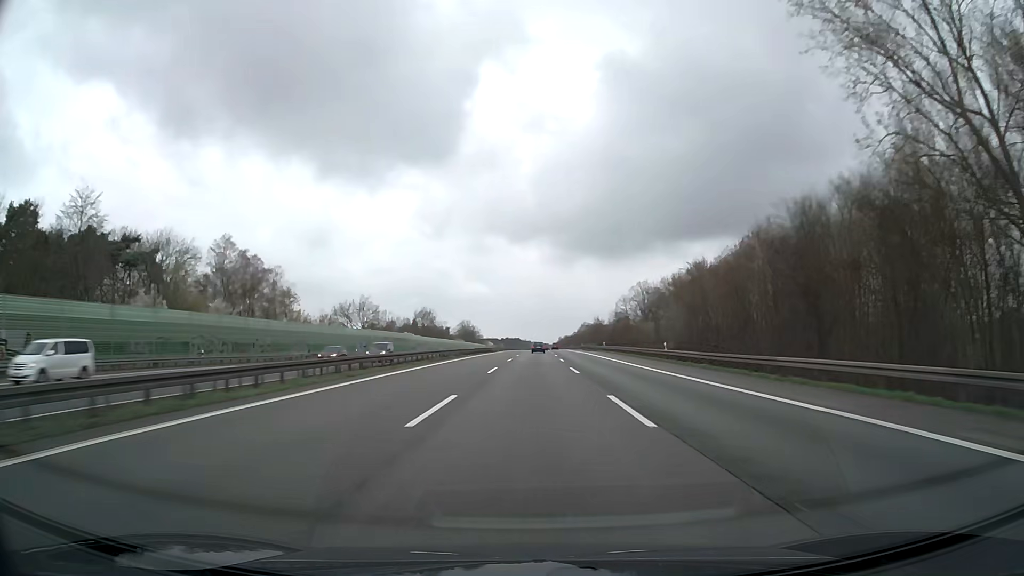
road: motorway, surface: asphalt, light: Day
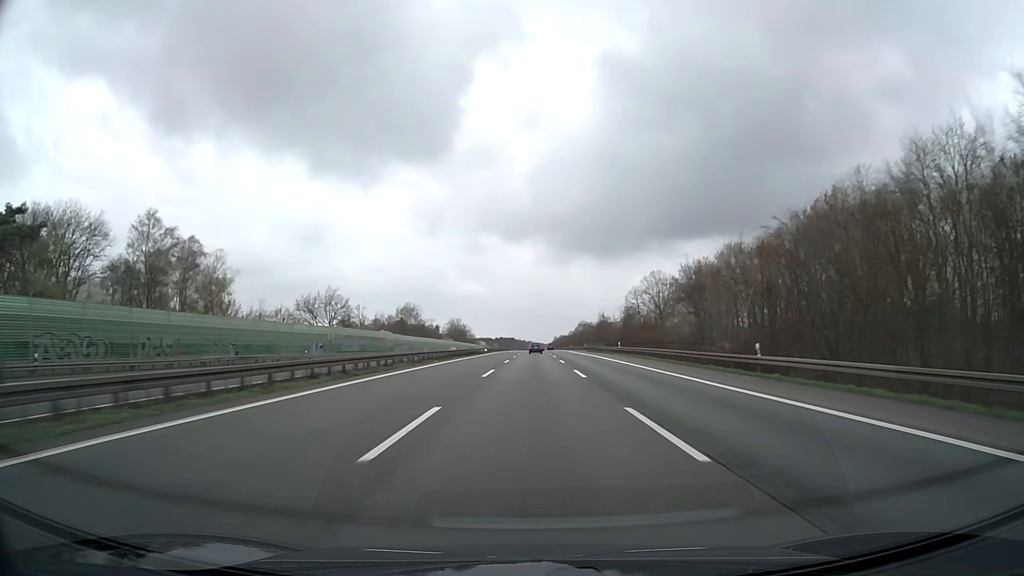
(+0.1, +21.3) m; 0°
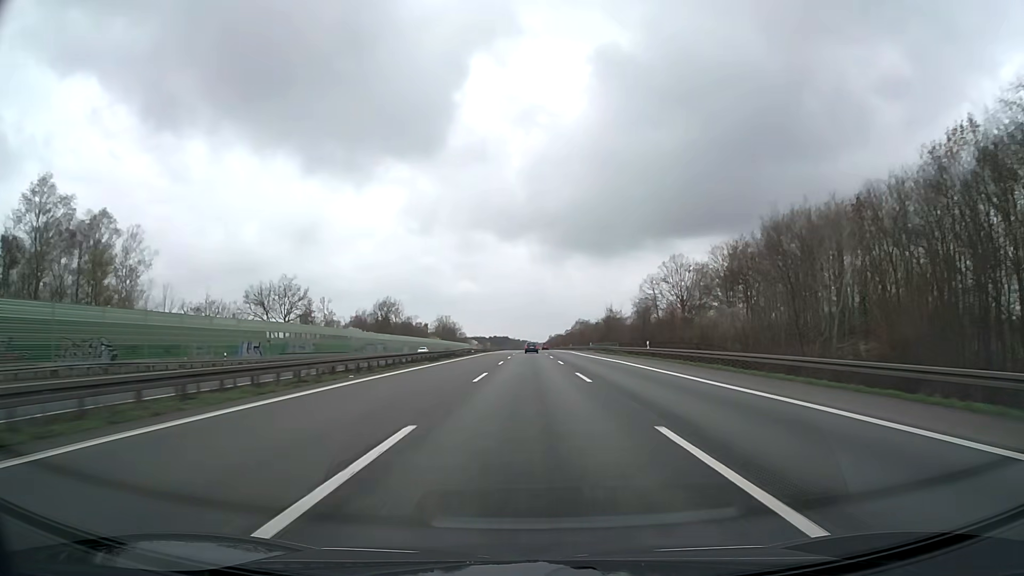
(+0.1, +21.3) m; +1°
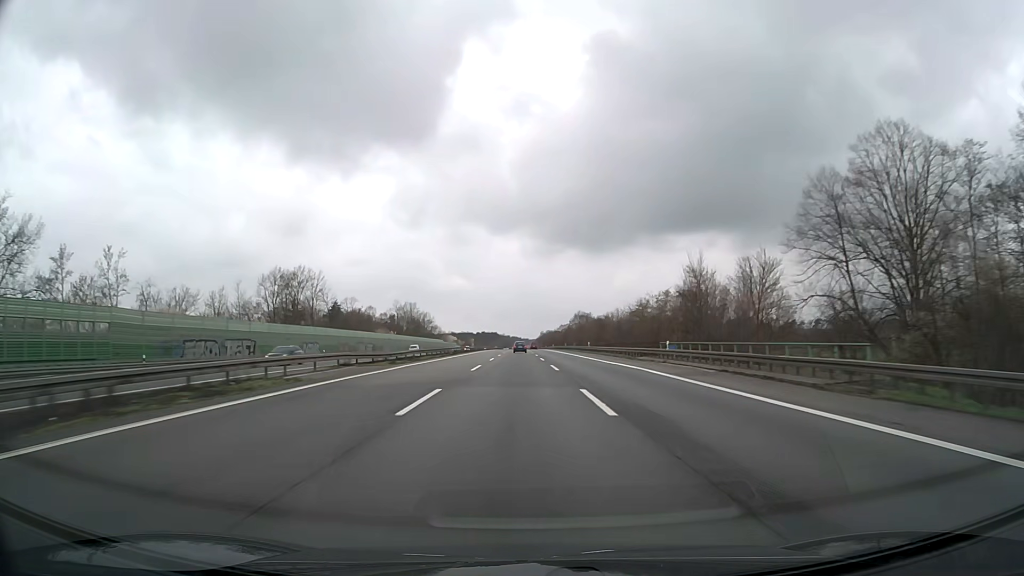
(+0.5, +64.4) m; +1°
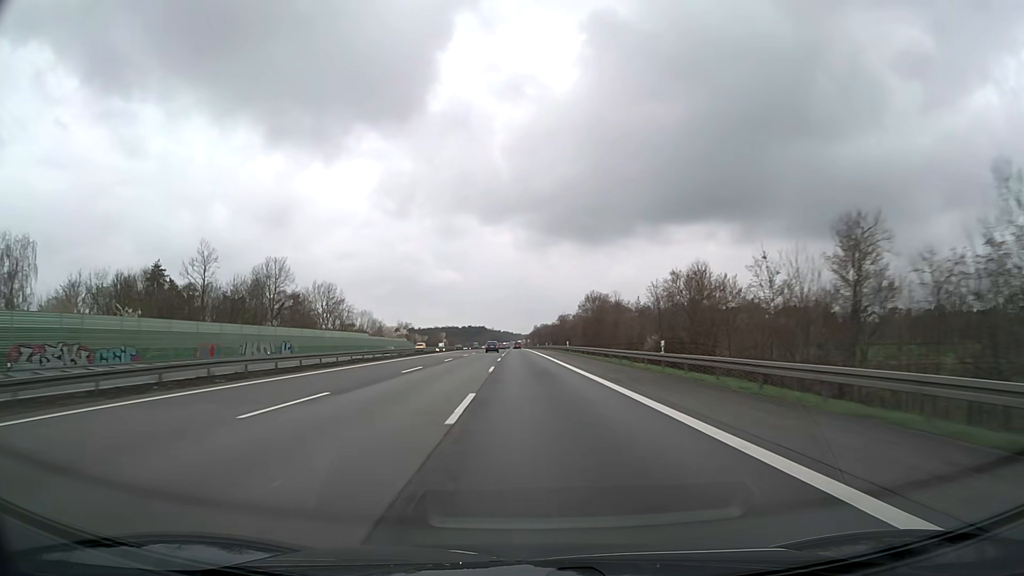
(+1.7, +109.2) m; +1°
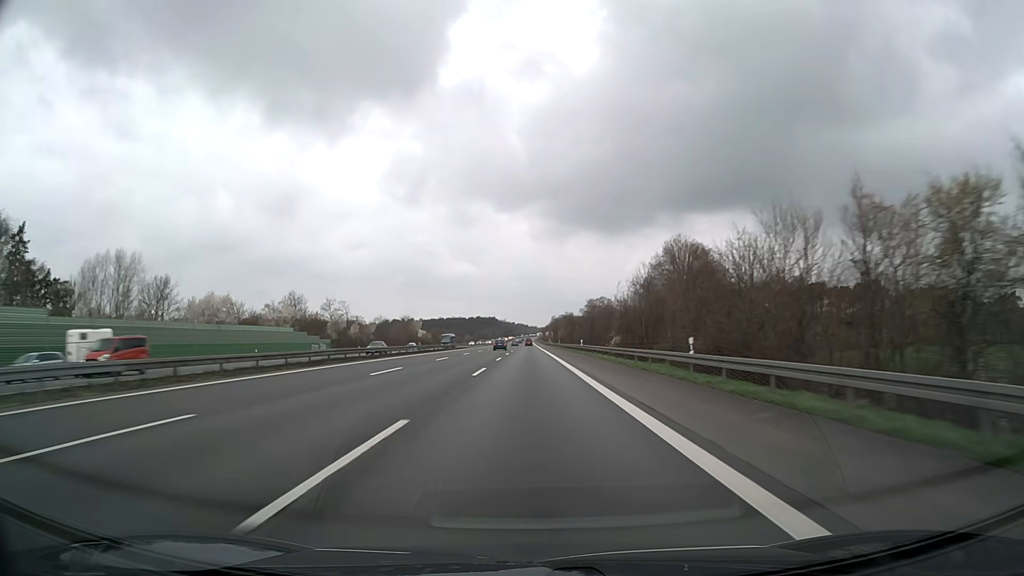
(-1.5, +110.7) m; -1°
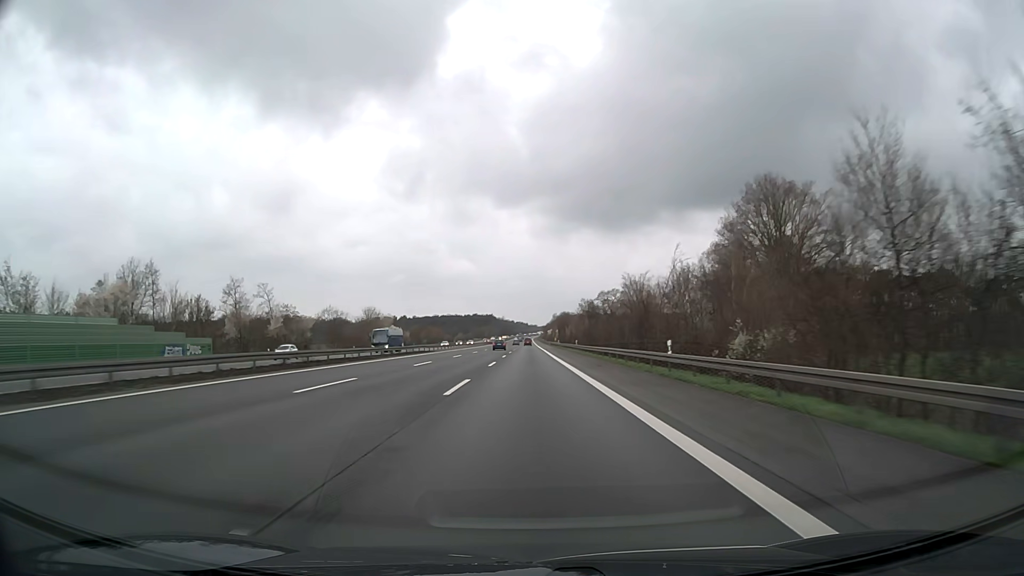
(-0.1, +44.4) m; 0°
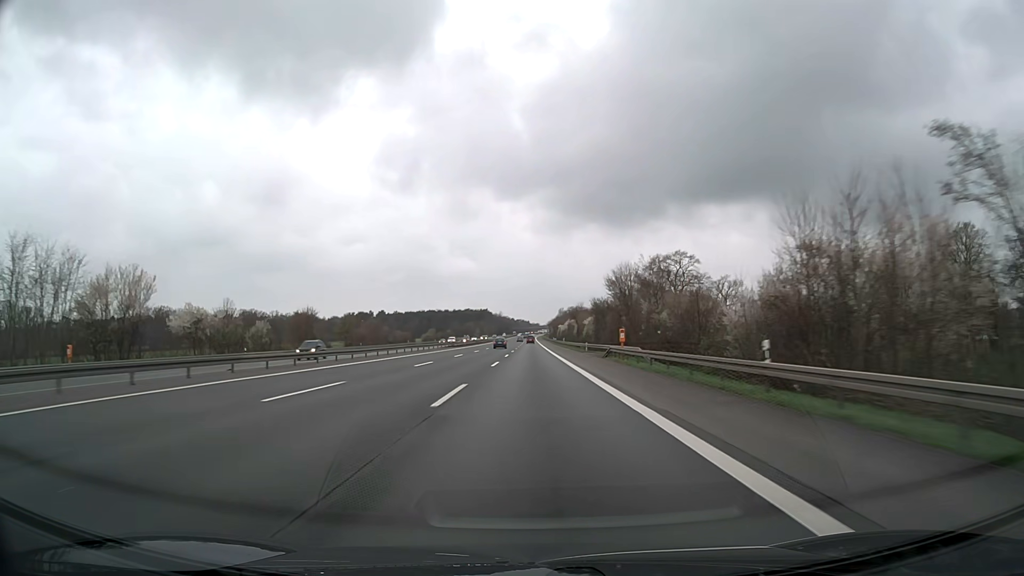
(-0.2, +111.3) m; 0°
(0, +10) (0, +20) (0, +30) (0, +40) (0, +50) (0, +60) (0, +70) (0, +80) (0, +90) (0, +100) m
